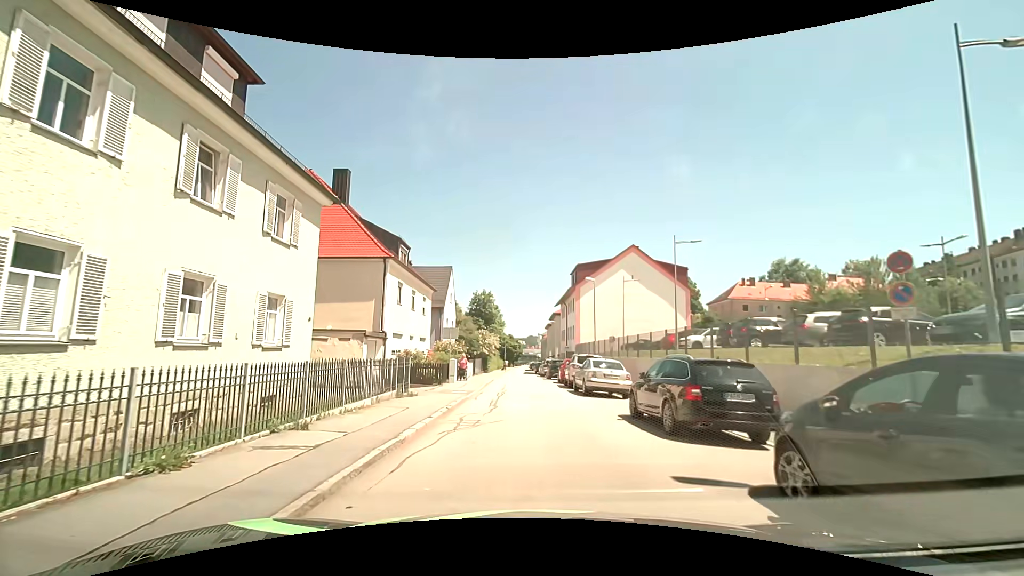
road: residential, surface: asphalt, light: Day
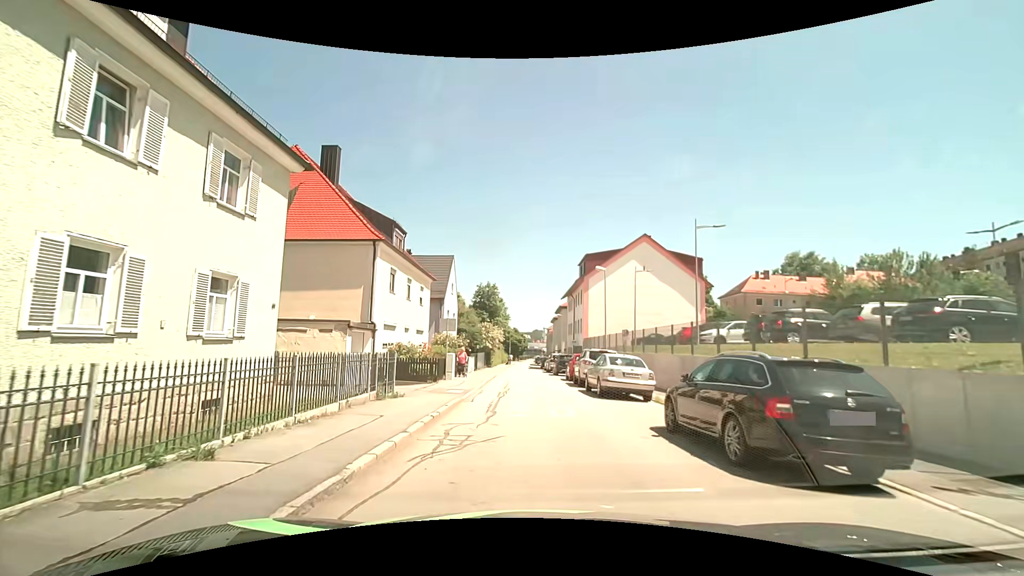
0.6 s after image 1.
(-0.1, +2.7) m; 0°
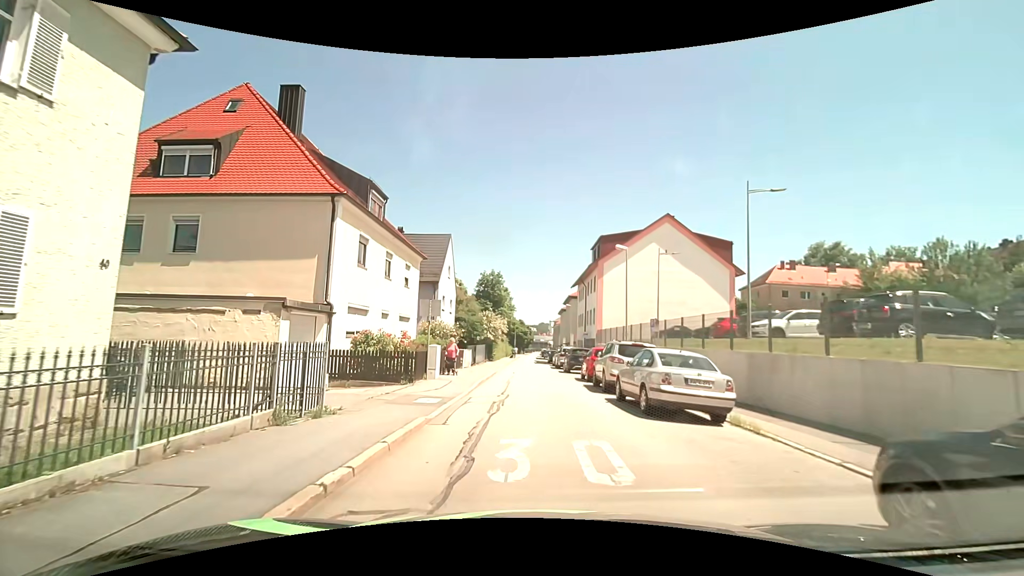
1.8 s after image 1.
(-0.2, +5.7) m; -2°
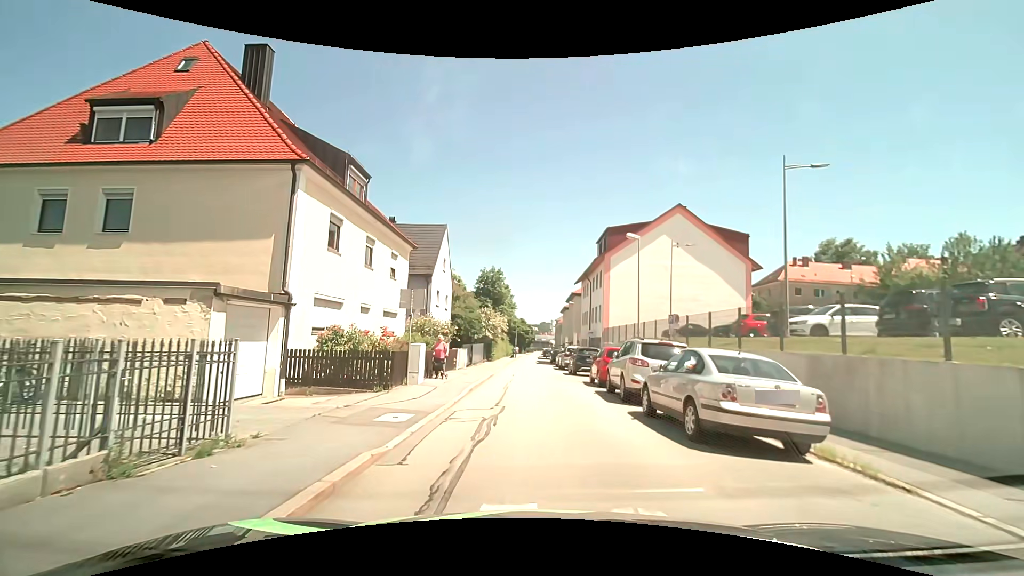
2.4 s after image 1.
(0.0, +3.1) m; 0°
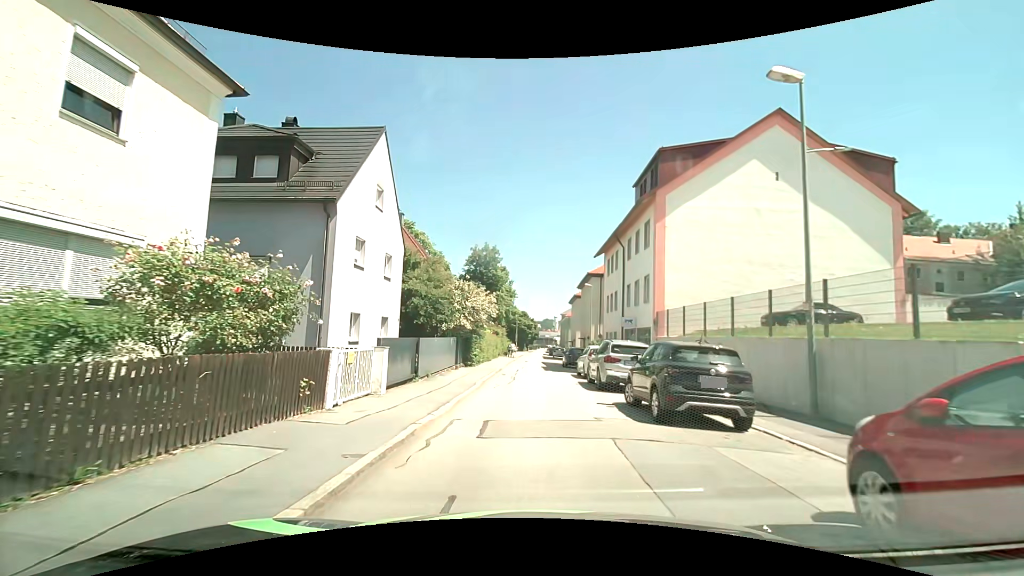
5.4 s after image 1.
(-0.1, +17.2) m; 0°
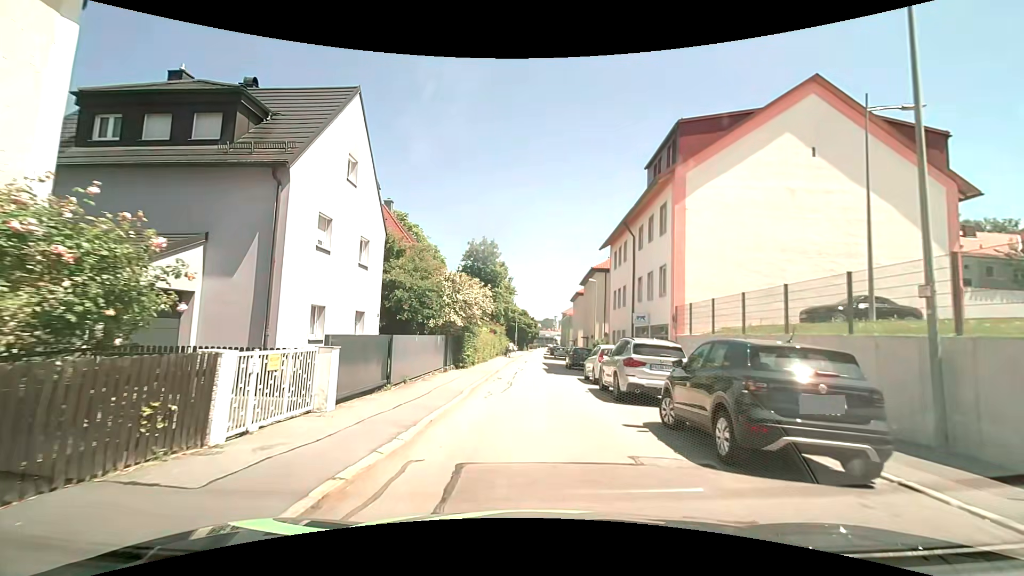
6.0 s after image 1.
(0.0, +3.3) m; -1°
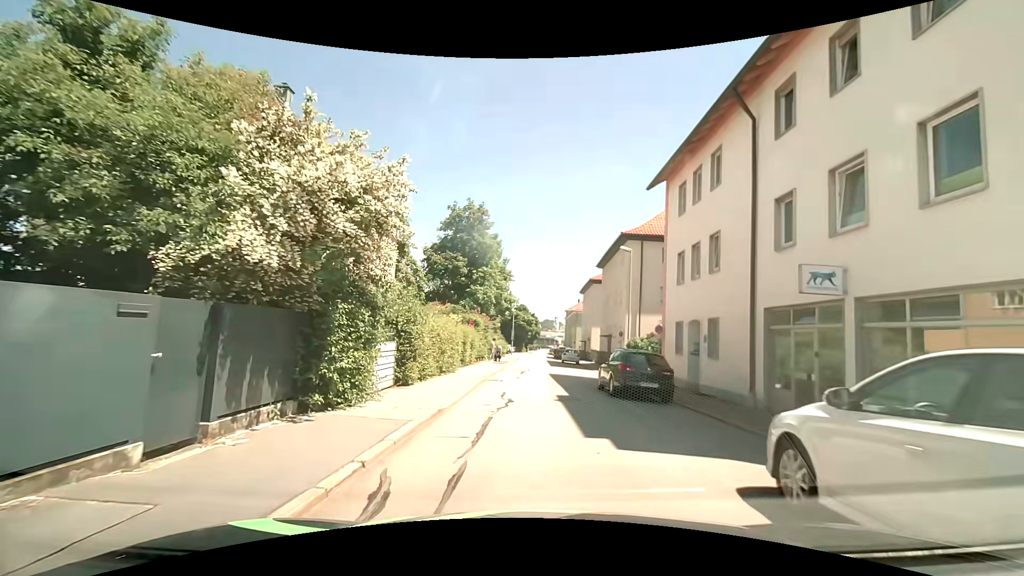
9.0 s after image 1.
(+0.1, +16.9) m; +1°
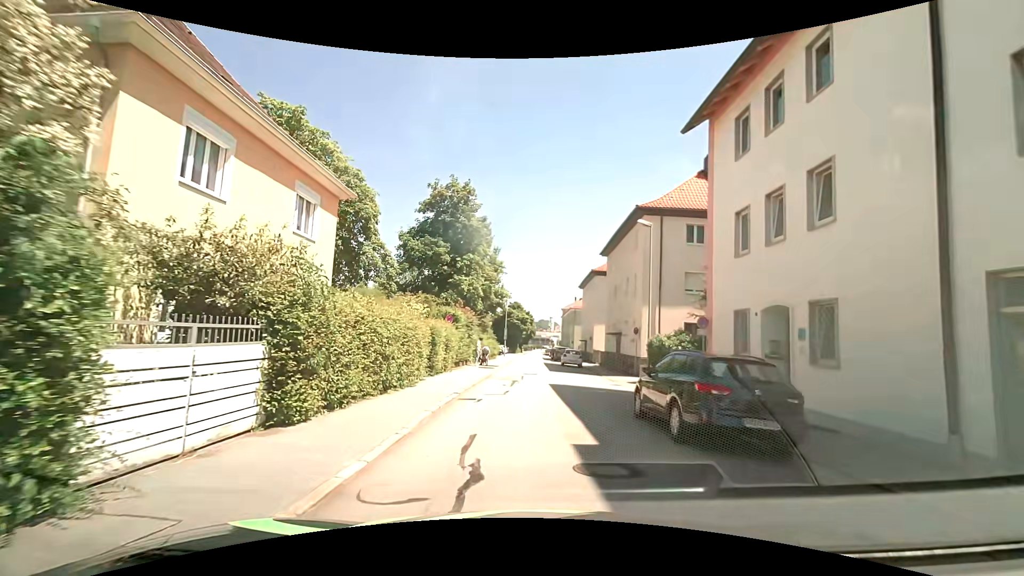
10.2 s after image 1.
(0.0, +6.9) m; +1°
(0, +10) (0, +20) (+1, +30) (0, +40) (0, +50) (0, +60) (0, +70) (0, +80) (0, +90) (0, +100) m
